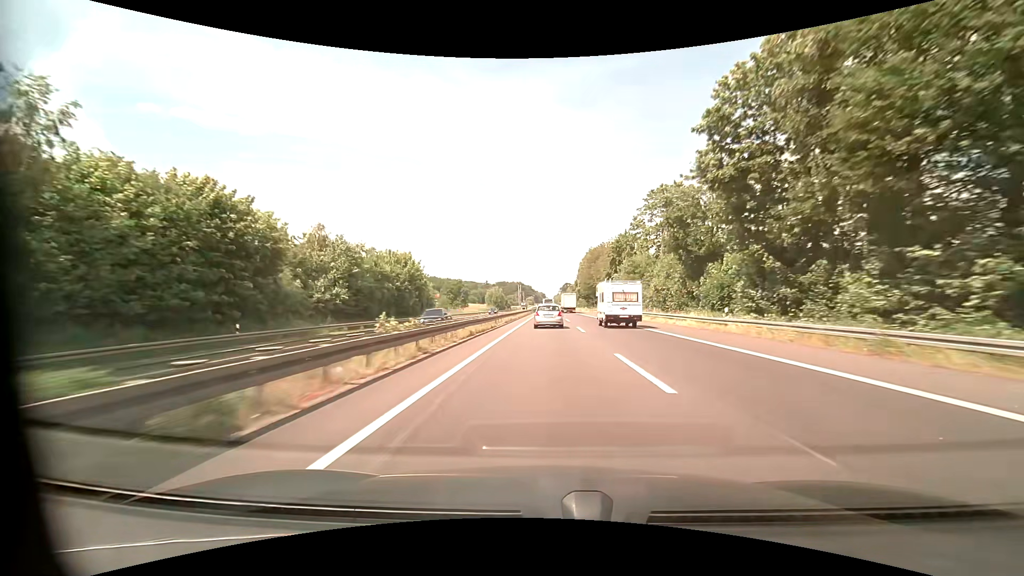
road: motorway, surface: asphalt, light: Day
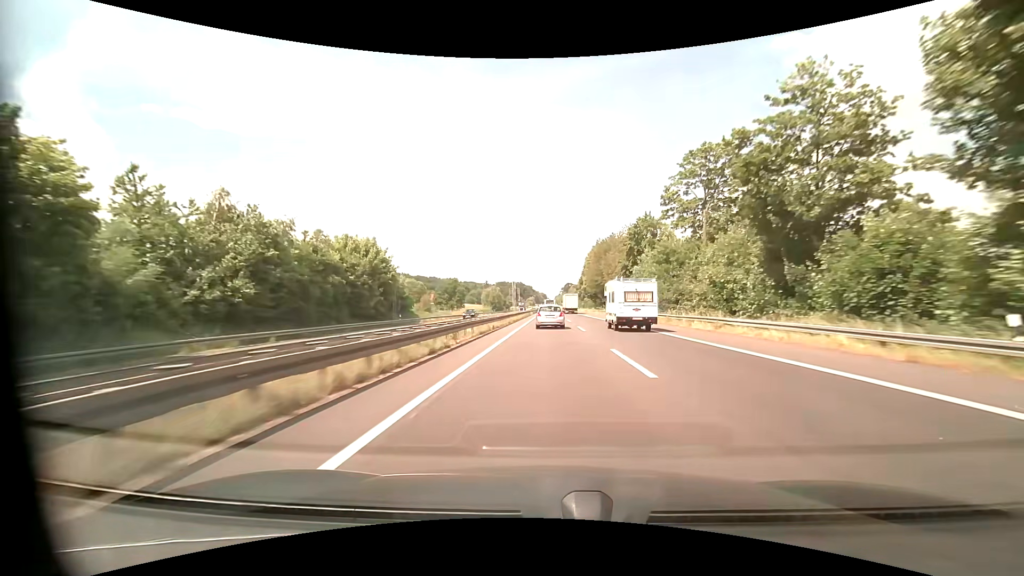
(0.0, +16.4) m; 0°
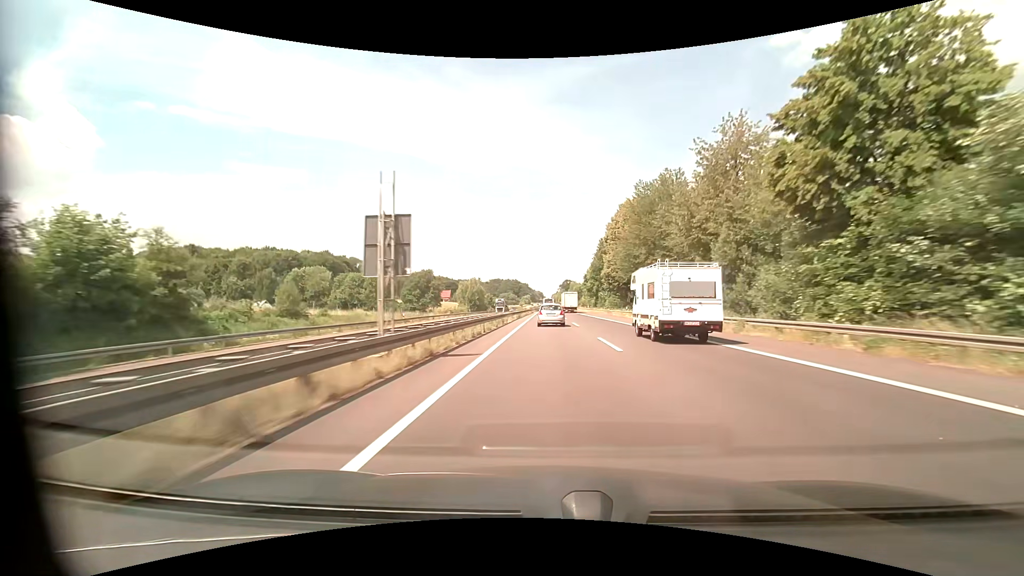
(+0.1, +49.3) m; 0°
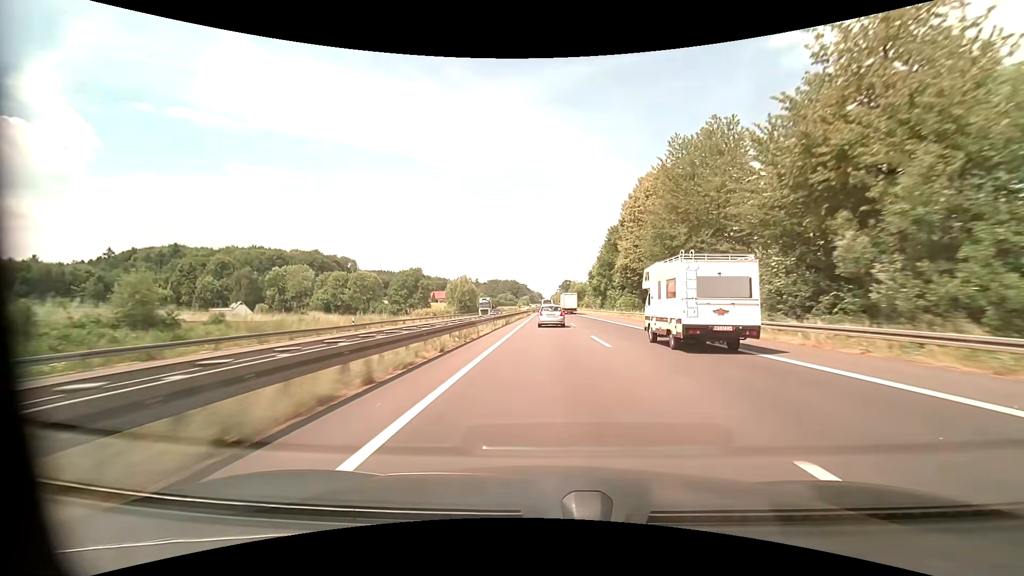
(0.0, +16.4) m; 0°
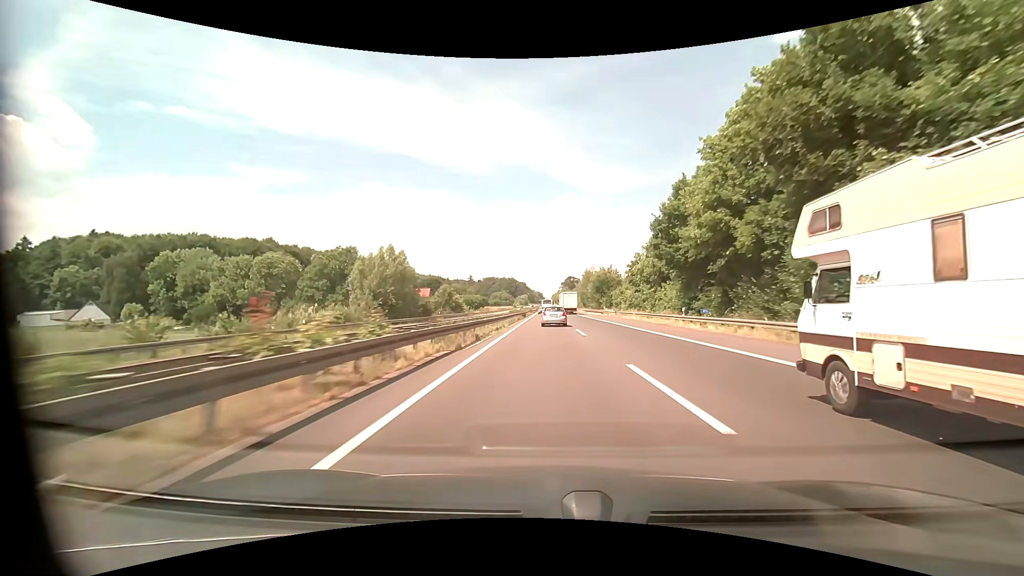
(0.0, +65.8) m; 0°
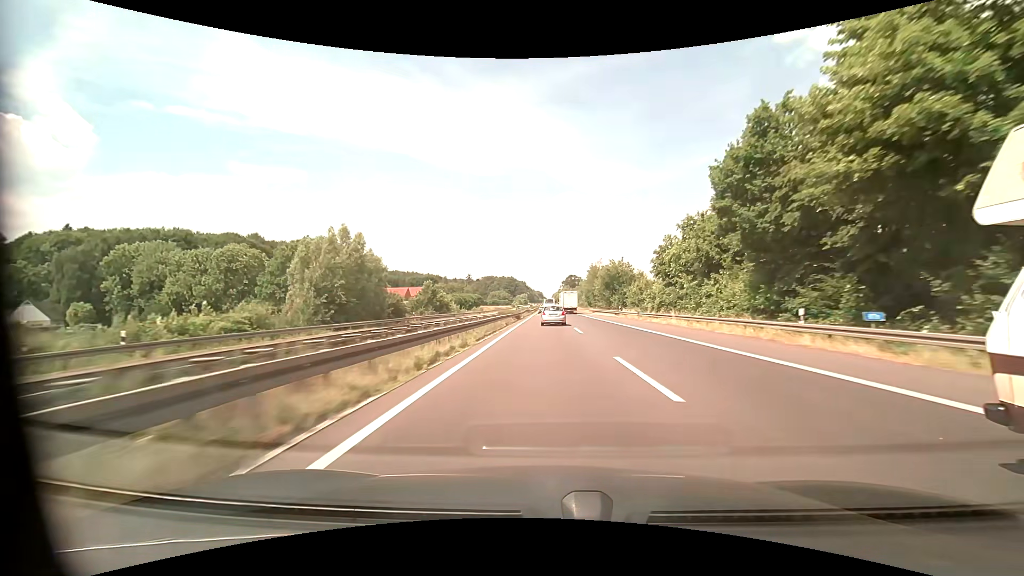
(0.0, +16.5) m; 0°
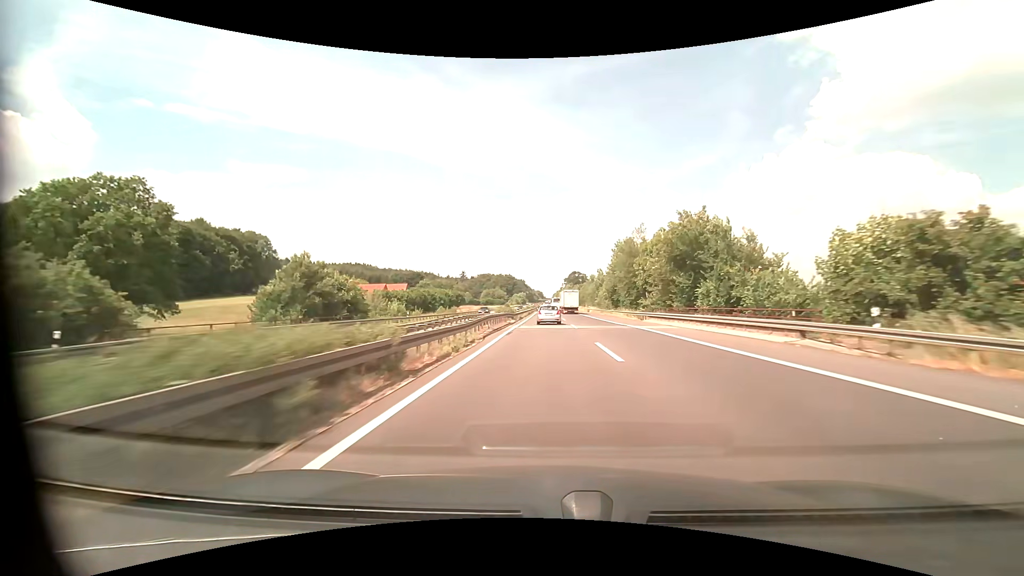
(0.0, +49.5) m; 0°
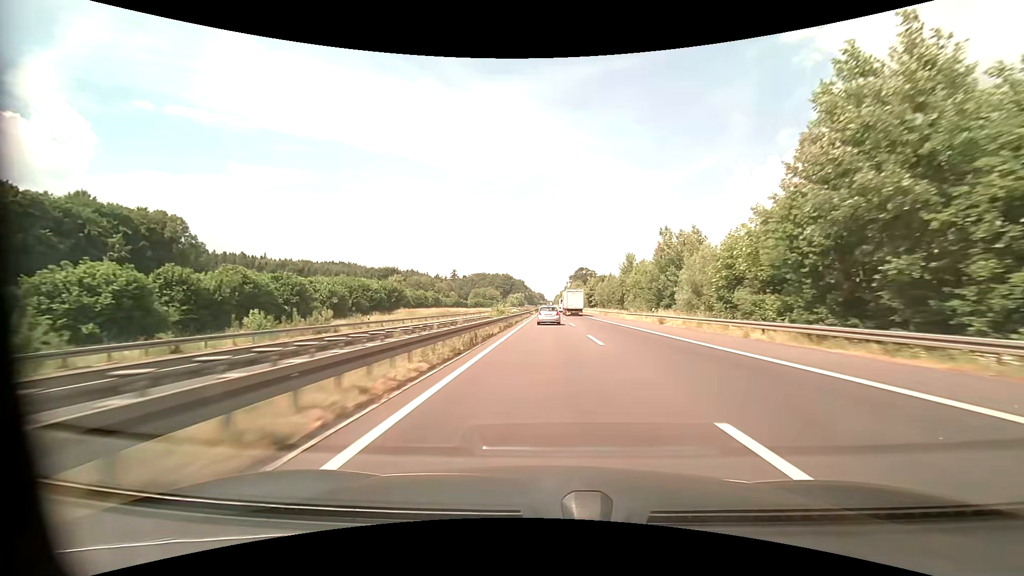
(0.0, +67.4) m; 0°
(0, +10) (0, +20) (0, +30) (0, +40) (0, +50) (0, +60) (0, +70) (0, +80) (0, +90) (0, +100) m
